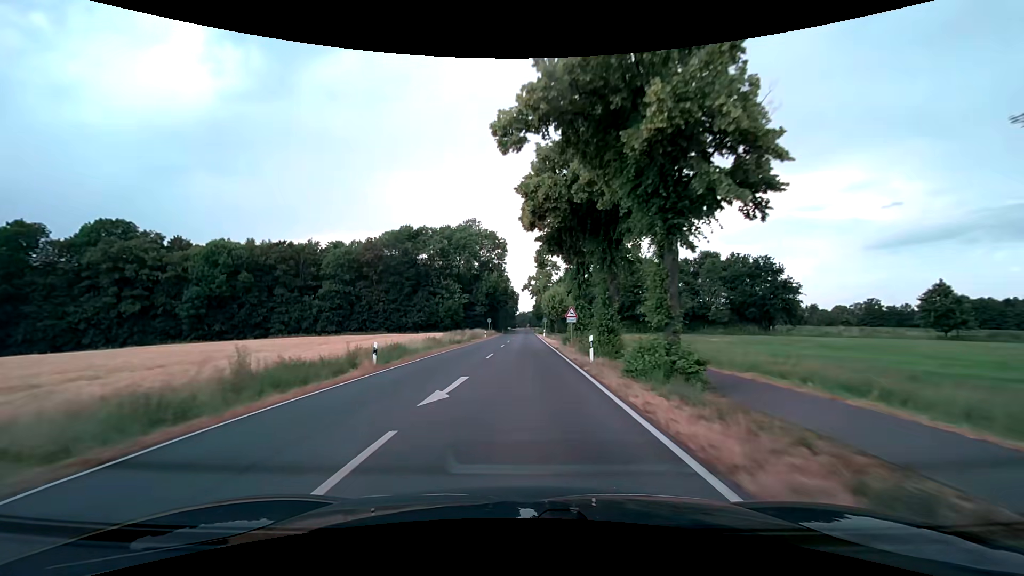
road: secondary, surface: asphalt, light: Day
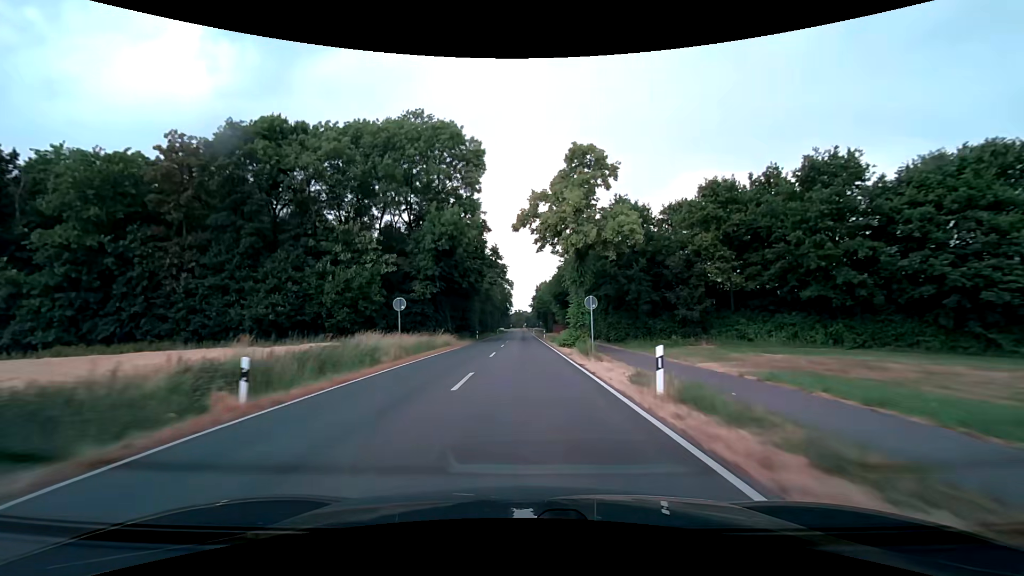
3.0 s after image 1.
(0.0, +59.3) m; 0°
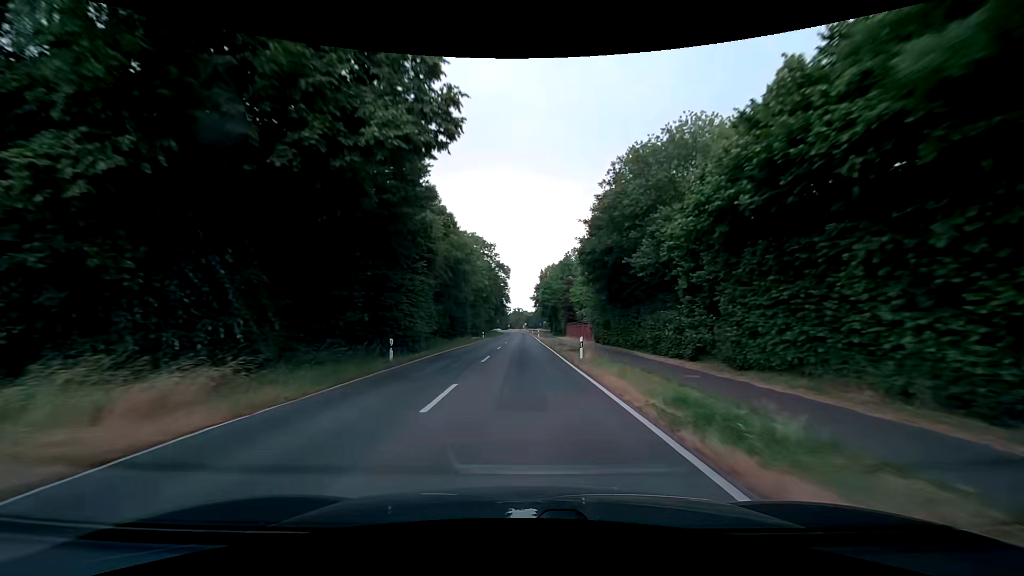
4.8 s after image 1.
(0.0, +39.0) m; 0°
(0, +10) (0, +20) (0, +30) (0, +40) (0, +50) (0, +60) (0, +70) (0, +80) (0, +90) (0, +100) m
